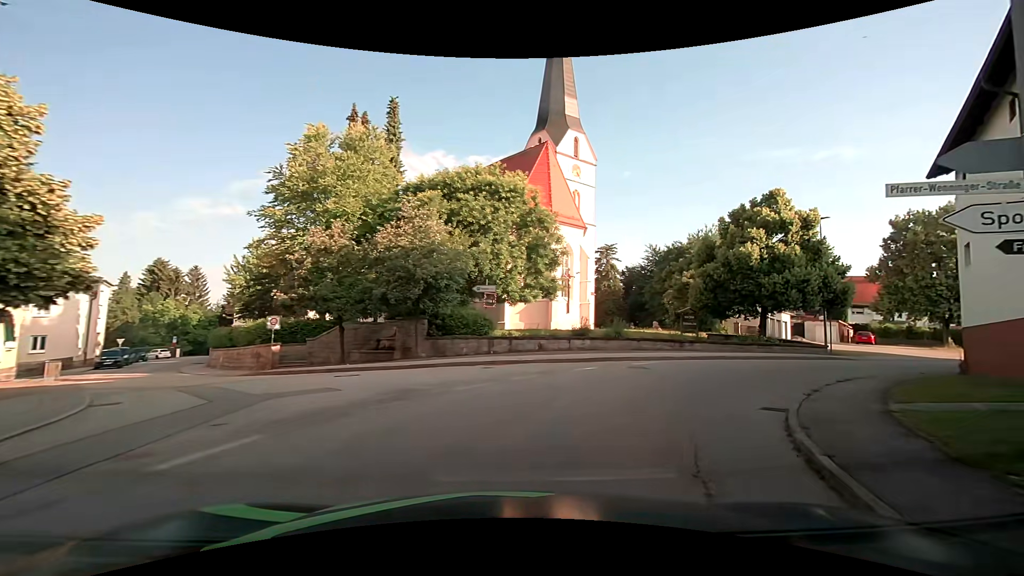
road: tertiary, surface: asphalt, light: Day
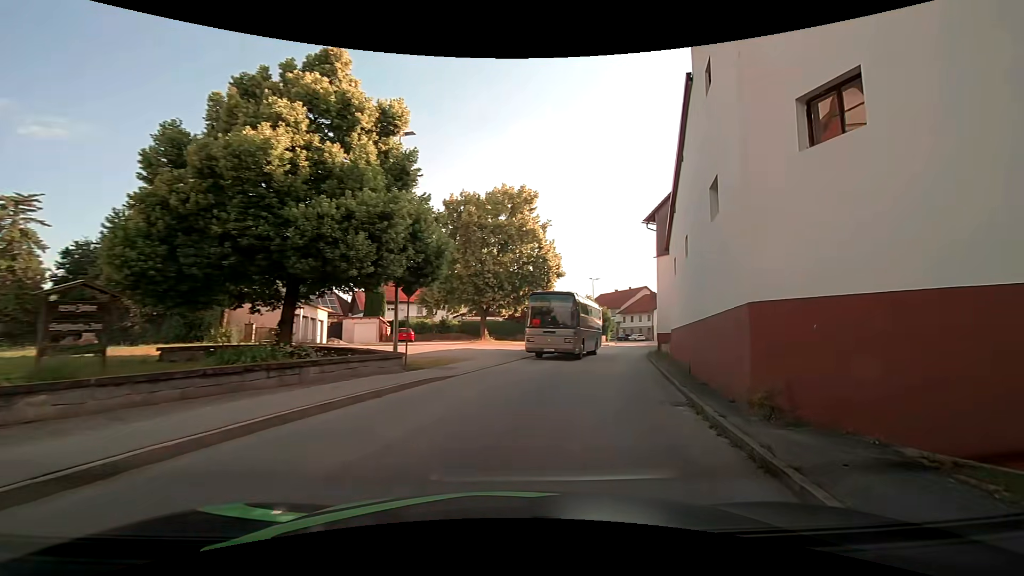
(+7.2, +16.5) m; +51°
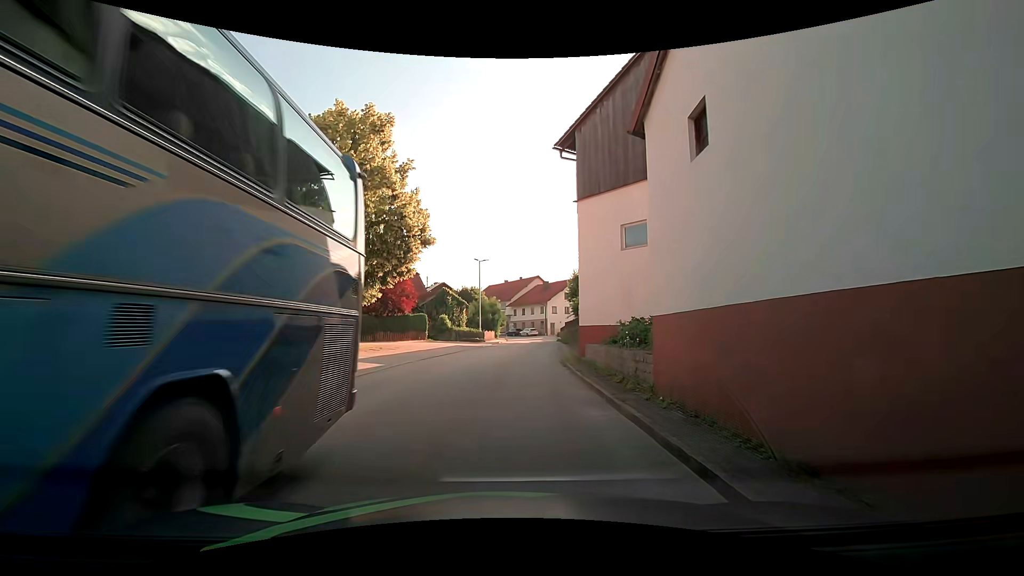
(+2.2, +13.9) m; +13°
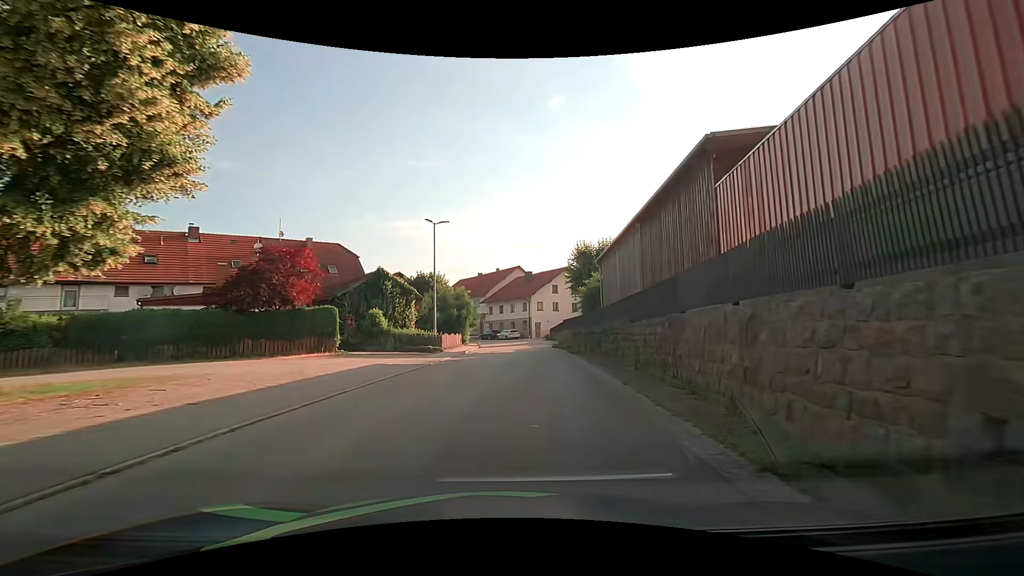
(0.0, +19.1) m; +2°
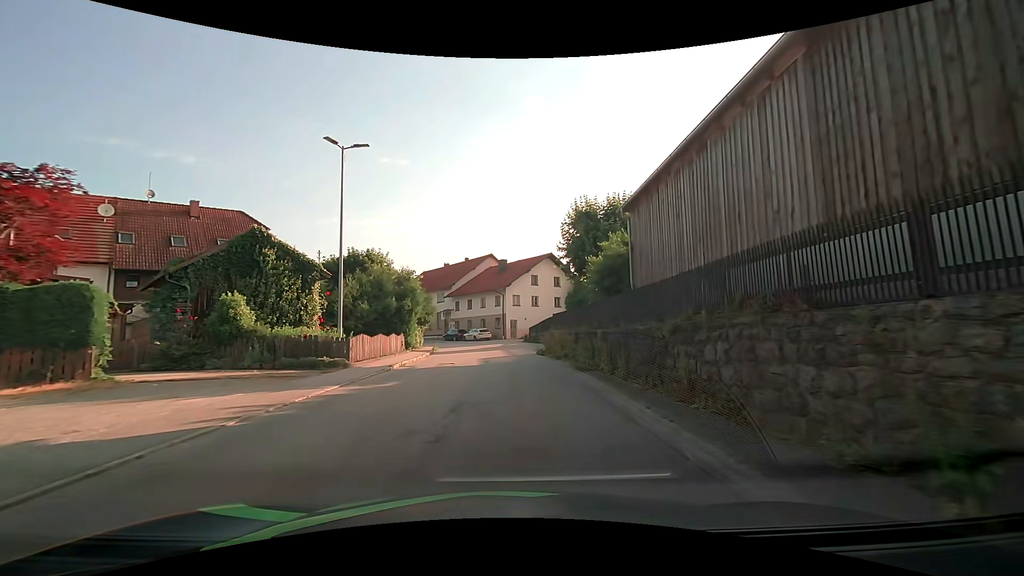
(+0.4, +13.3) m; +3°
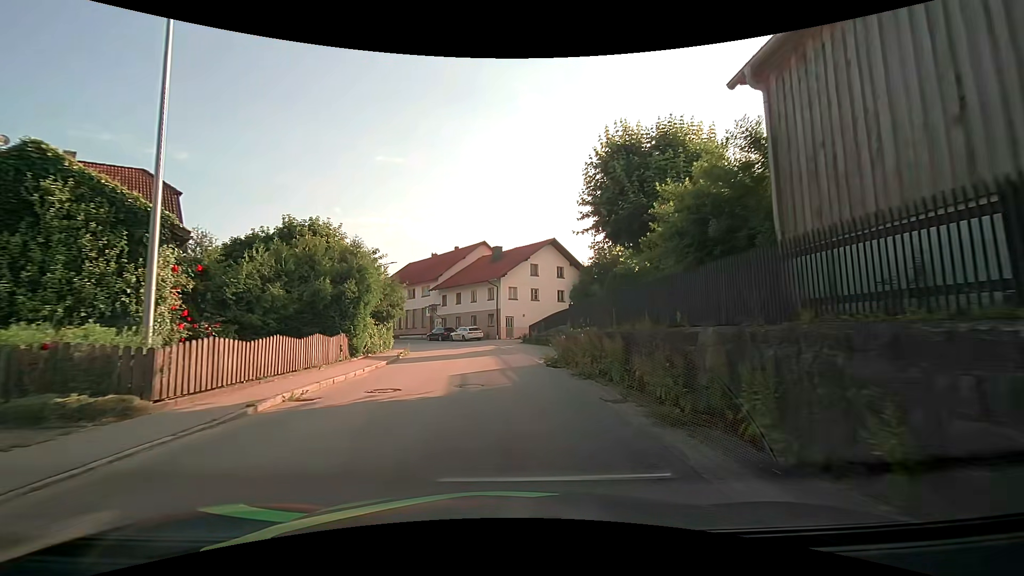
(+0.1, +9.6) m; +1°
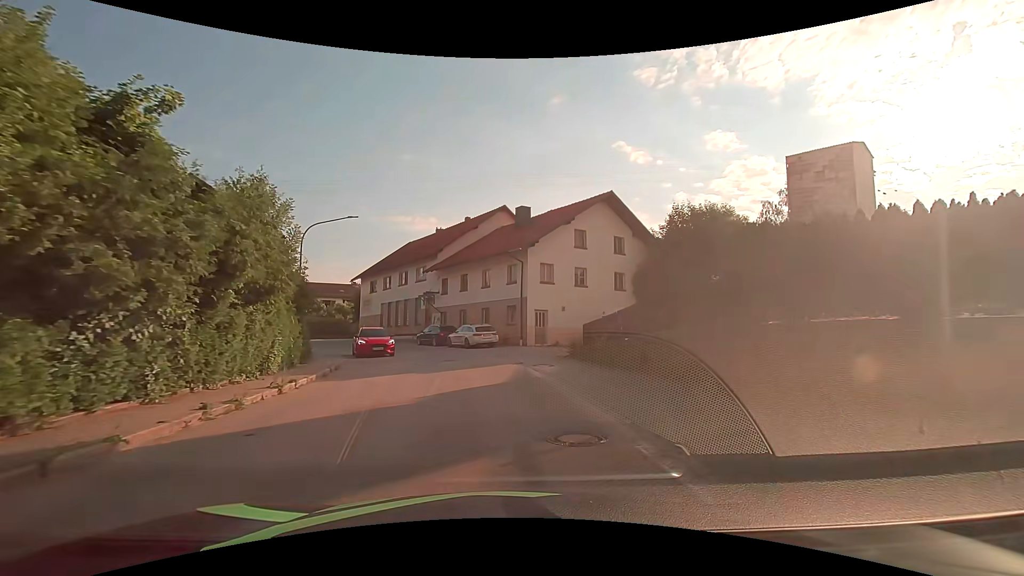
(-0.3, +19.2) m; -3°
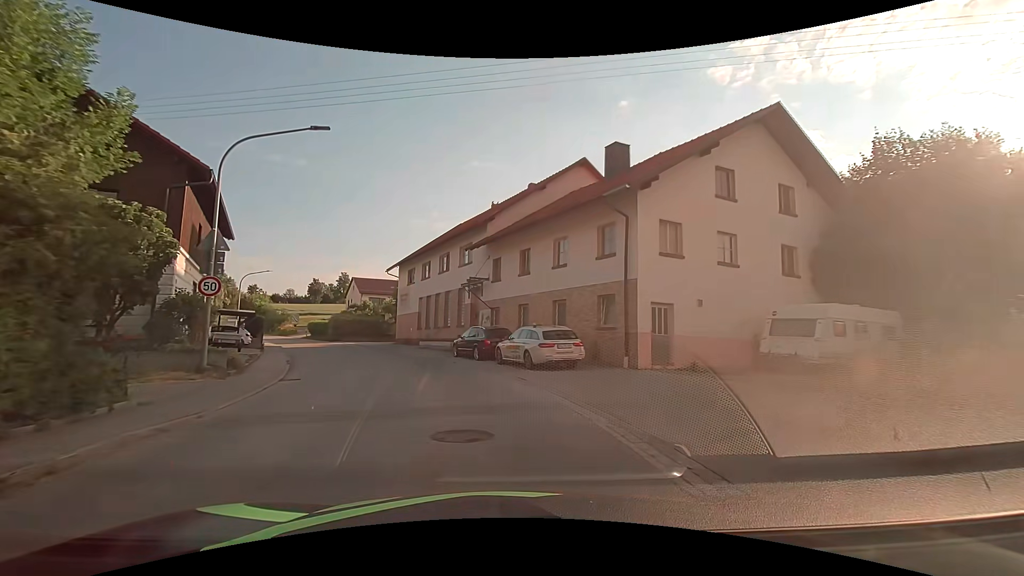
(-0.4, +14.1) m; -7°
(-1, +10) (-3, +20) (-7, +29) (-11, +38) (-16, +47) (-21, +55) (-27, +63) (-33, +71) (-40, +79) (-46, +86) m
